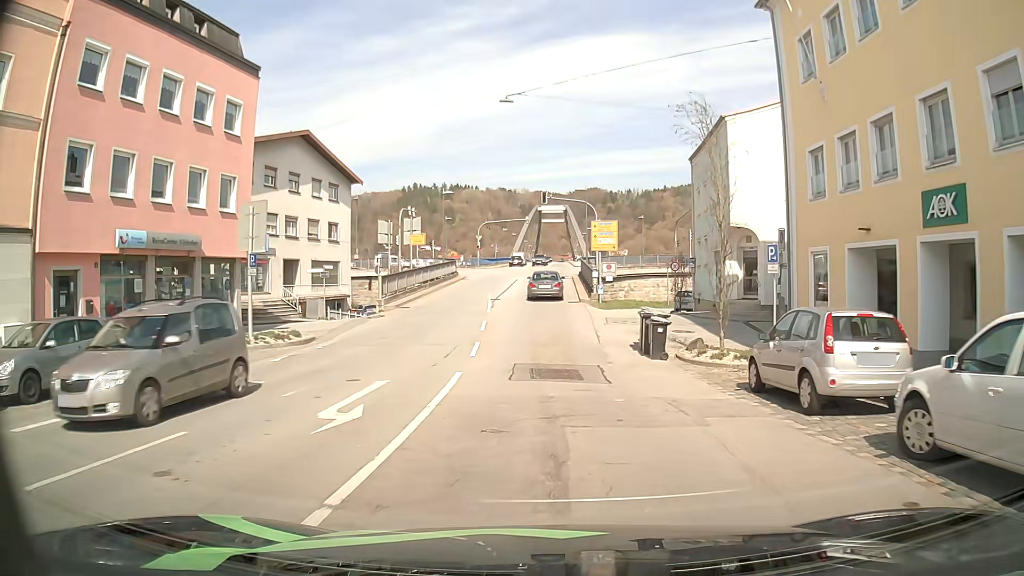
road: tertiary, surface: asphalt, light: Day
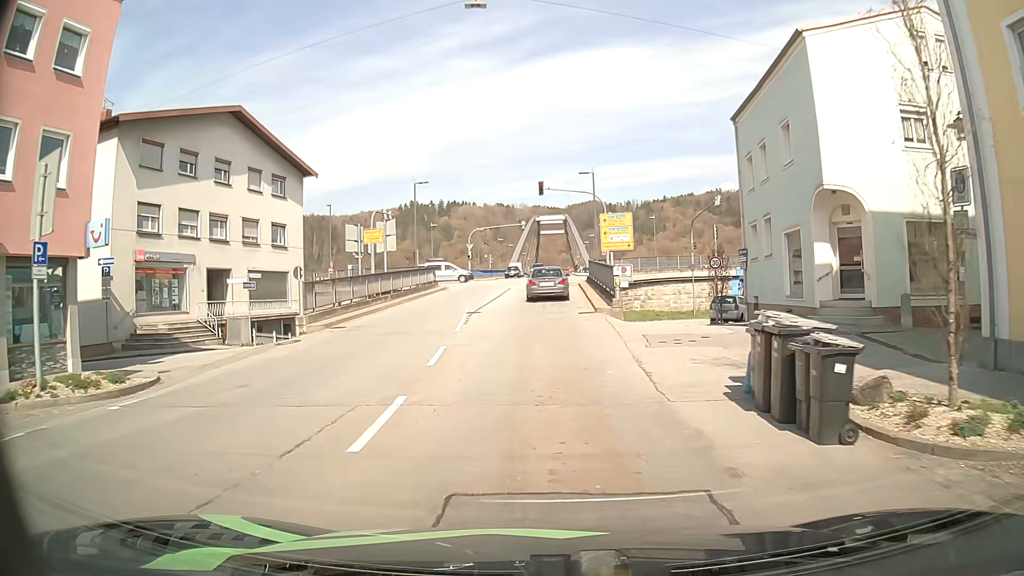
(+0.1, +10.1) m; +1°
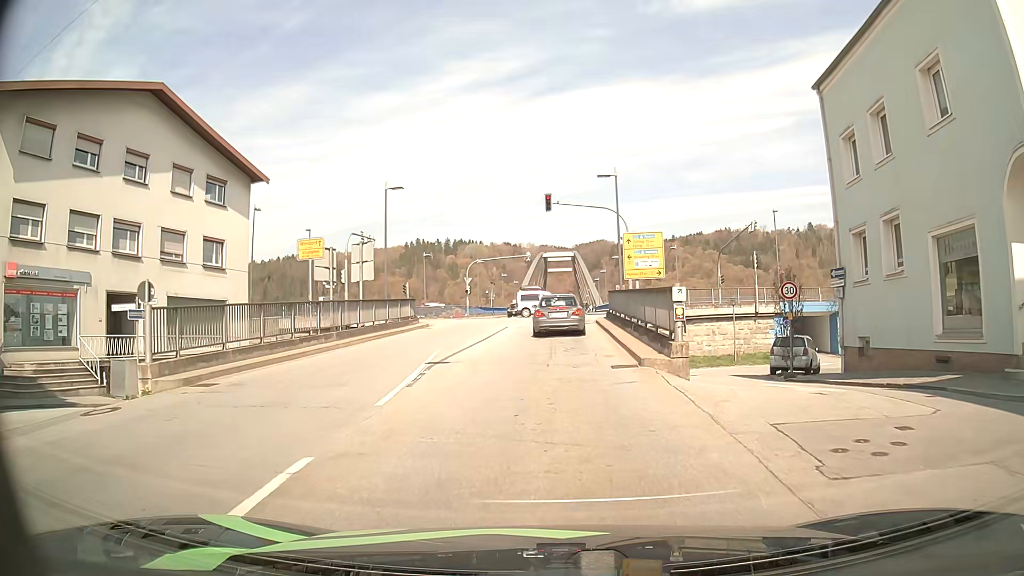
(-0.1, +9.0) m; -1°
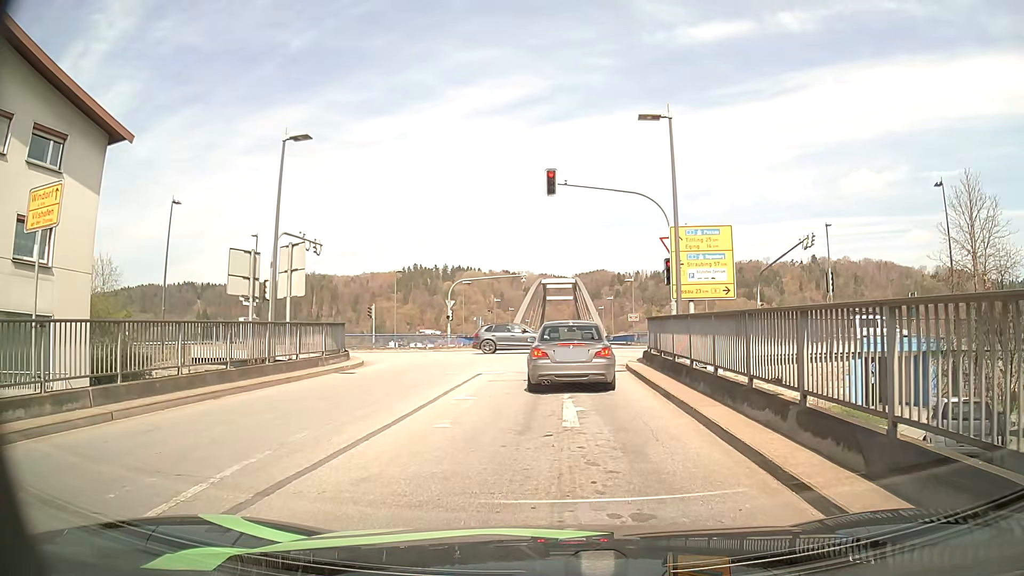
(-0.1, +12.5) m; 0°
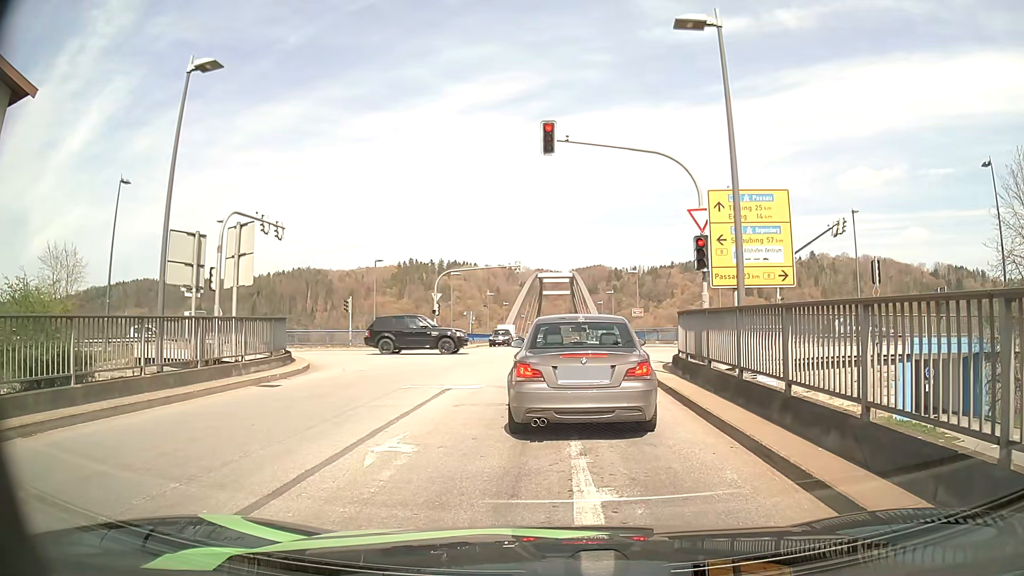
(0.0, +5.4) m; -2°
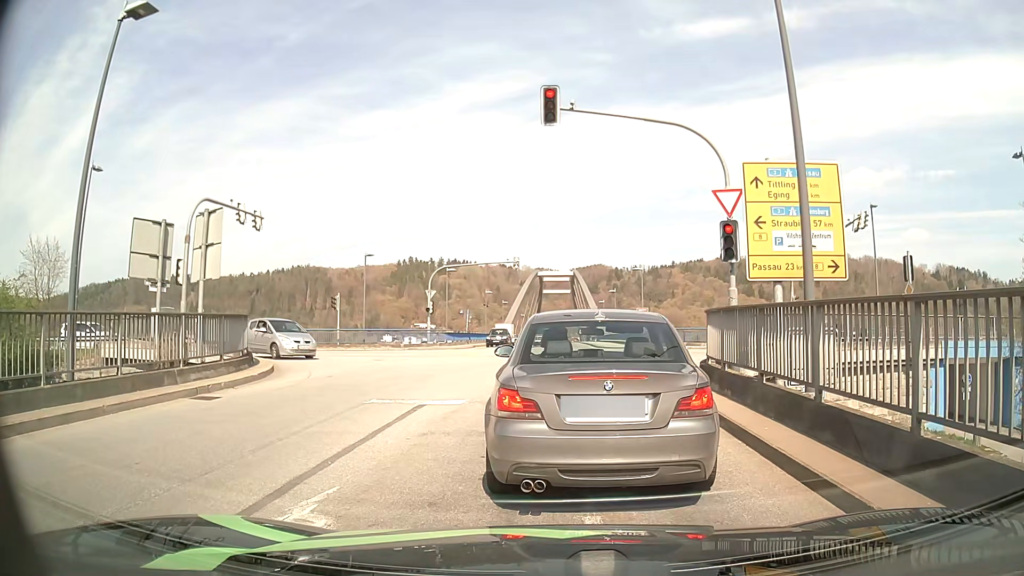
(+0.1, +2.7) m; +2°
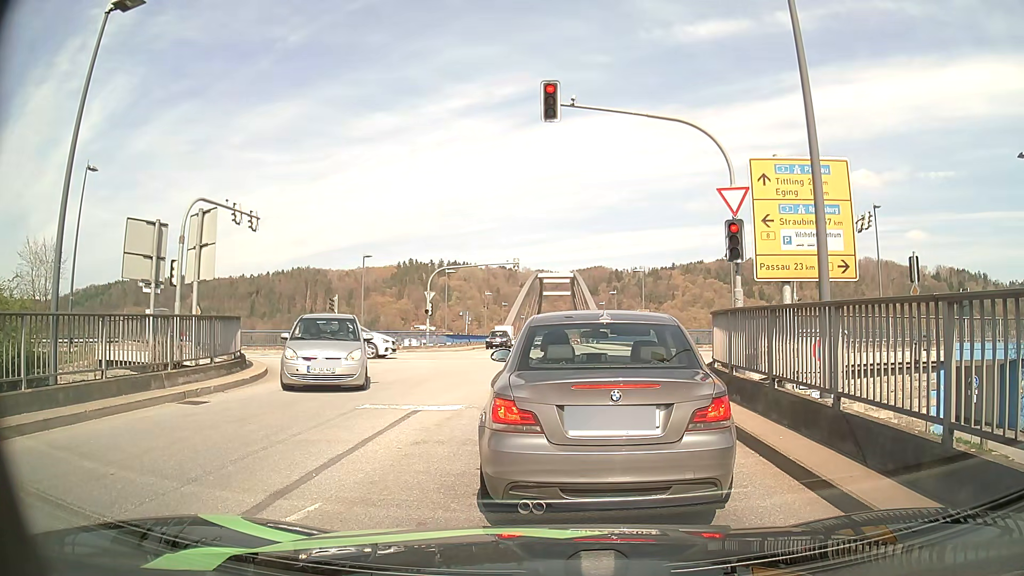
(0.0, +0.5) m; 0°
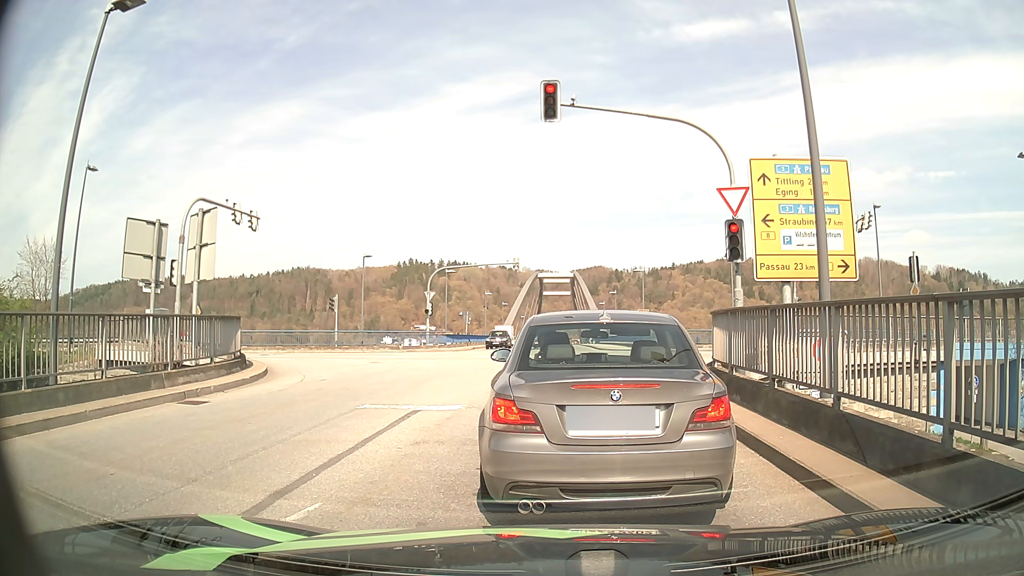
(0.0, 0.0) m; 0°
(0, +10) (+2, +20) (+8, +27) (+18, +29) (+28, +29) (+38, +28) (+48, +28) (+58, +27) (+68, +27) (+78, +26) m
